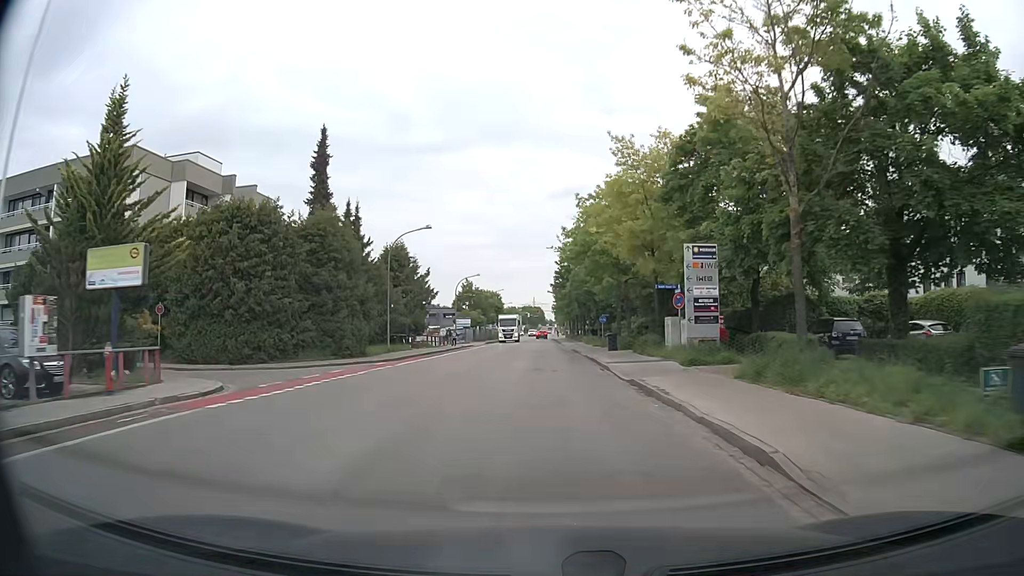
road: tertiary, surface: asphalt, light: Day
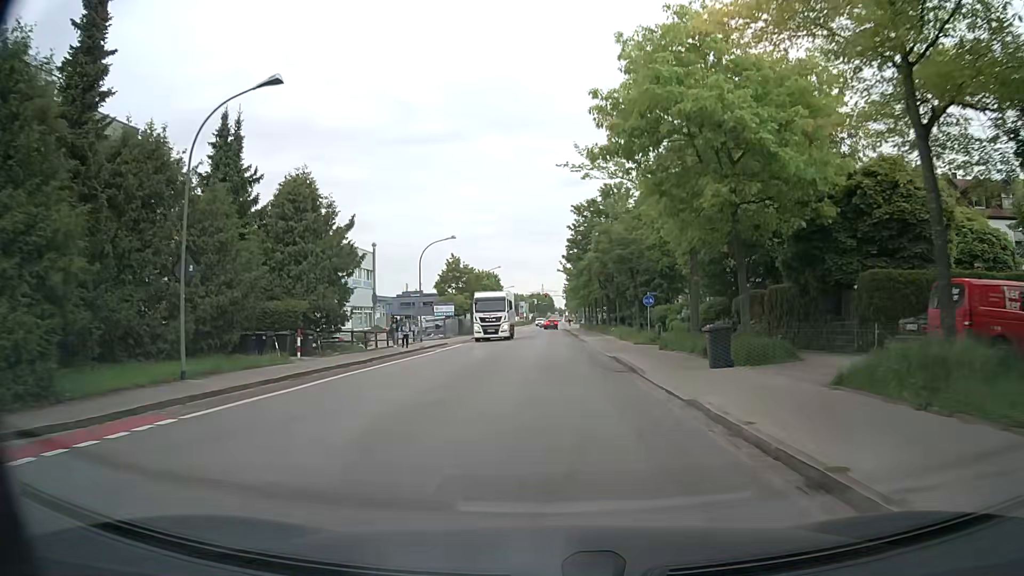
(-0.1, +23.9) m; -1°
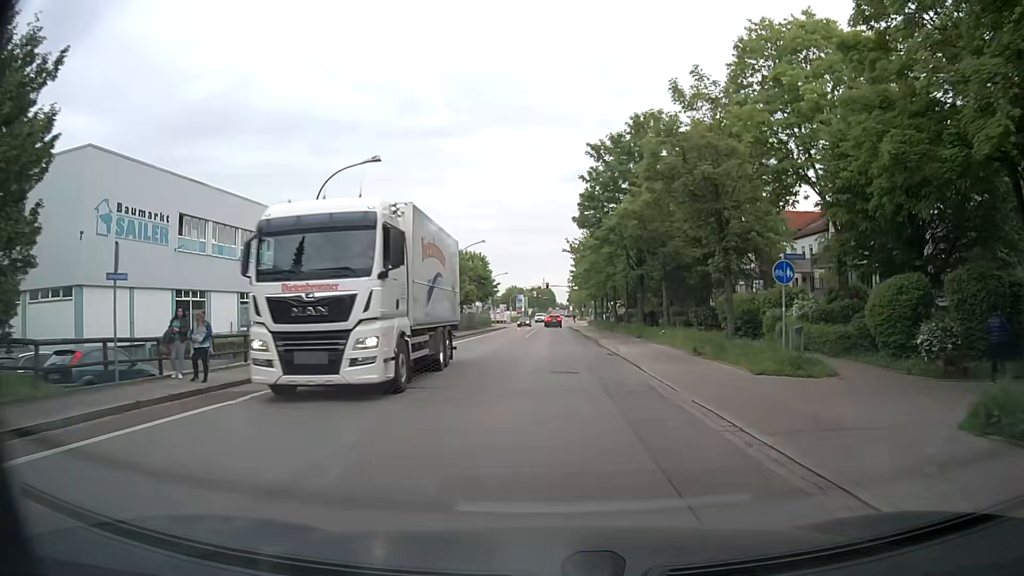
(+0.1, +22.1) m; 0°
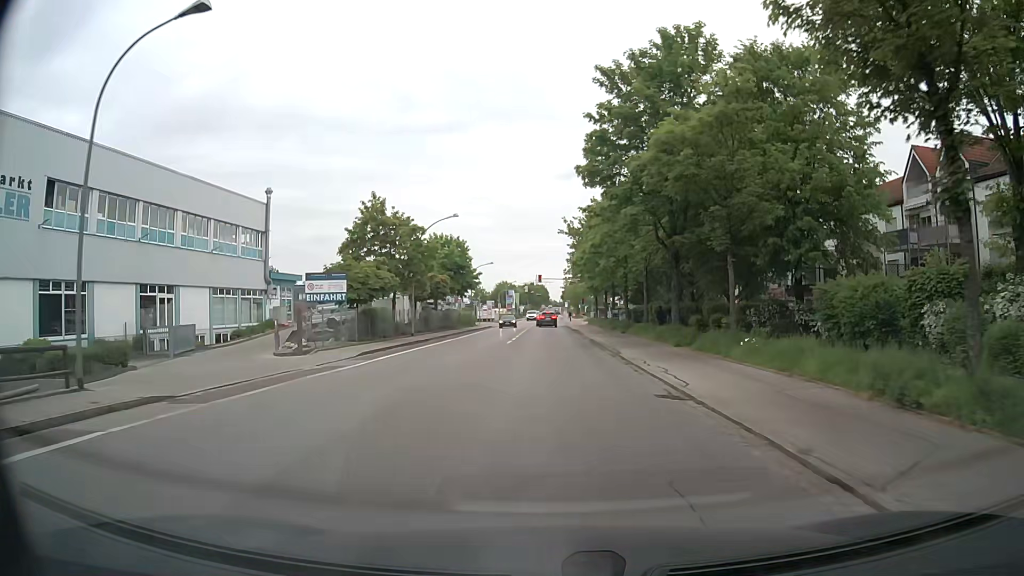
(+0.1, +13.7) m; +1°
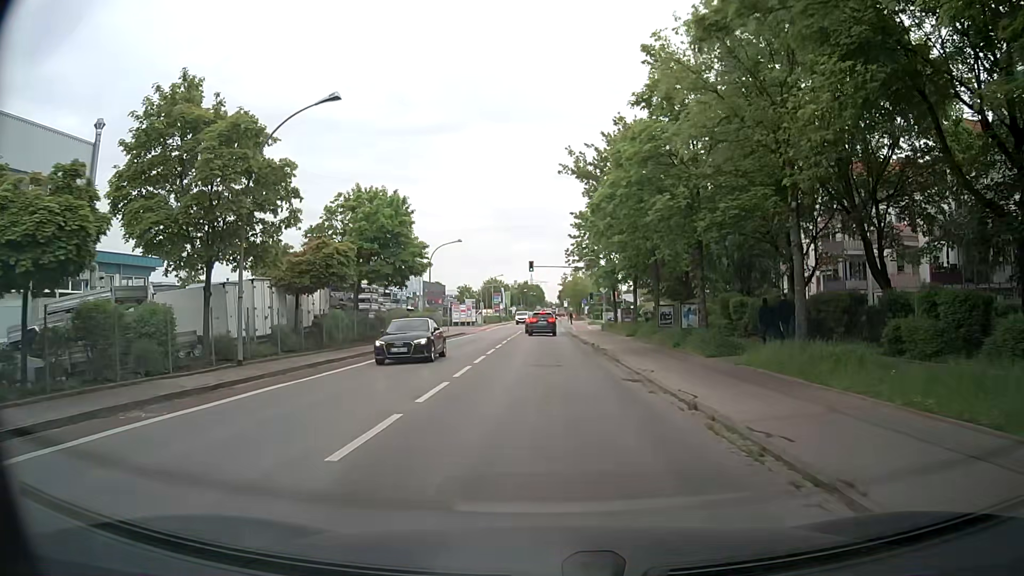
(0.0, +25.1) m; 0°
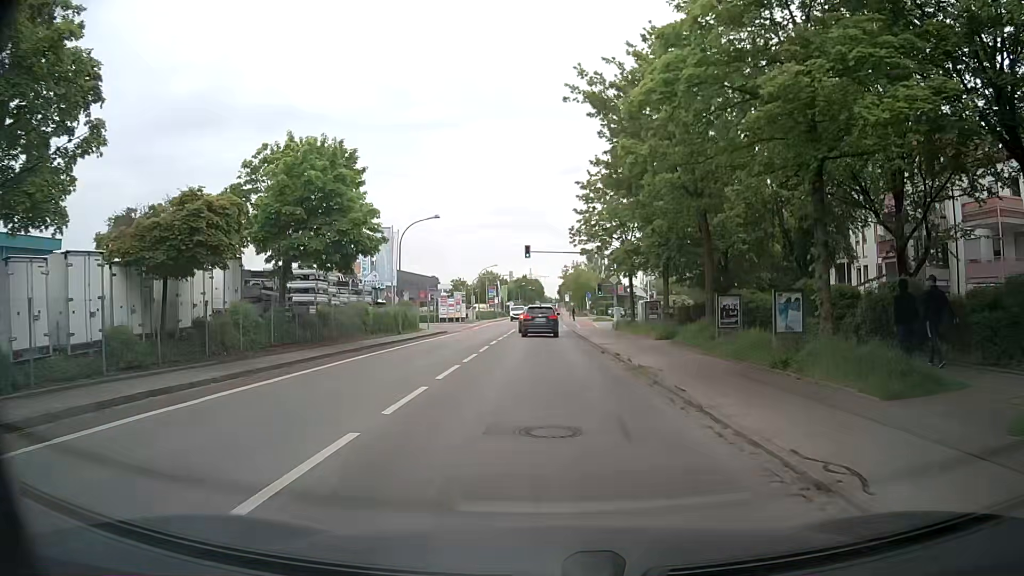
(0.0, +10.7) m; 0°
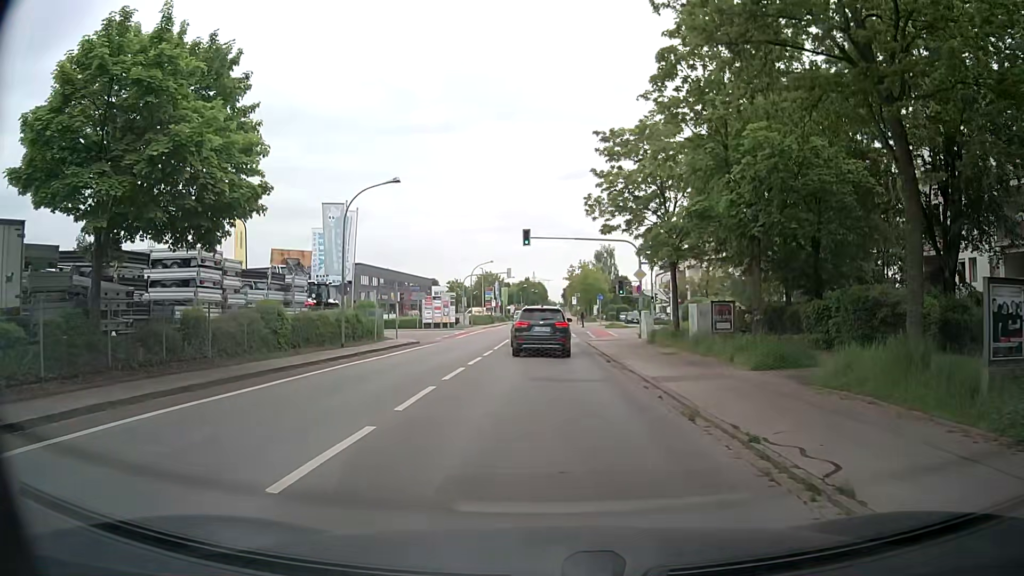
(0.0, +12.6) m; 0°
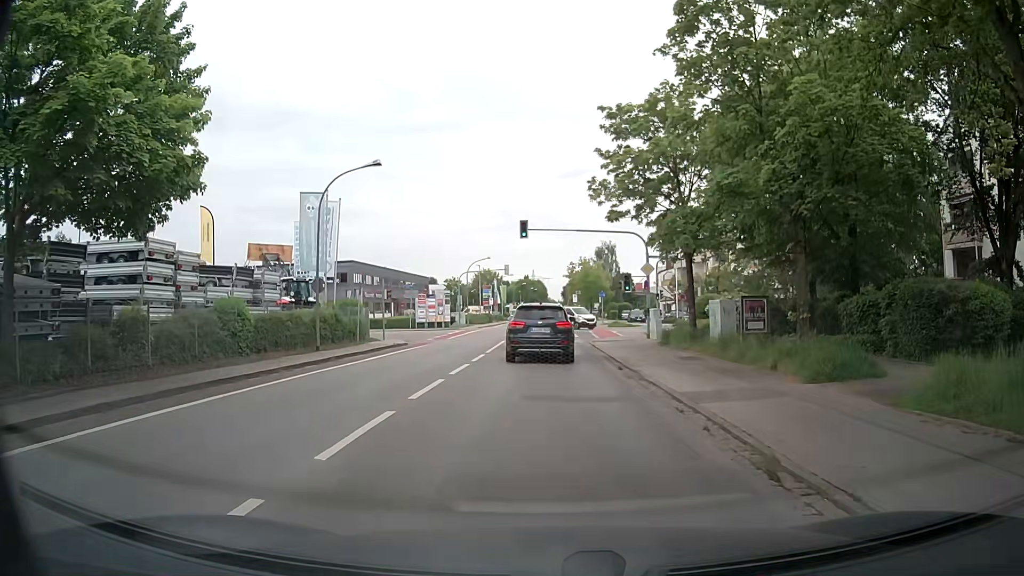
(0.0, +3.3) m; 0°
(0, +10) (0, +20) (0, +30) (0, +40) (+5, +49) (+14, +53) (+24, +53) (+34, +53) (+44, +53) (+54, +52) m
